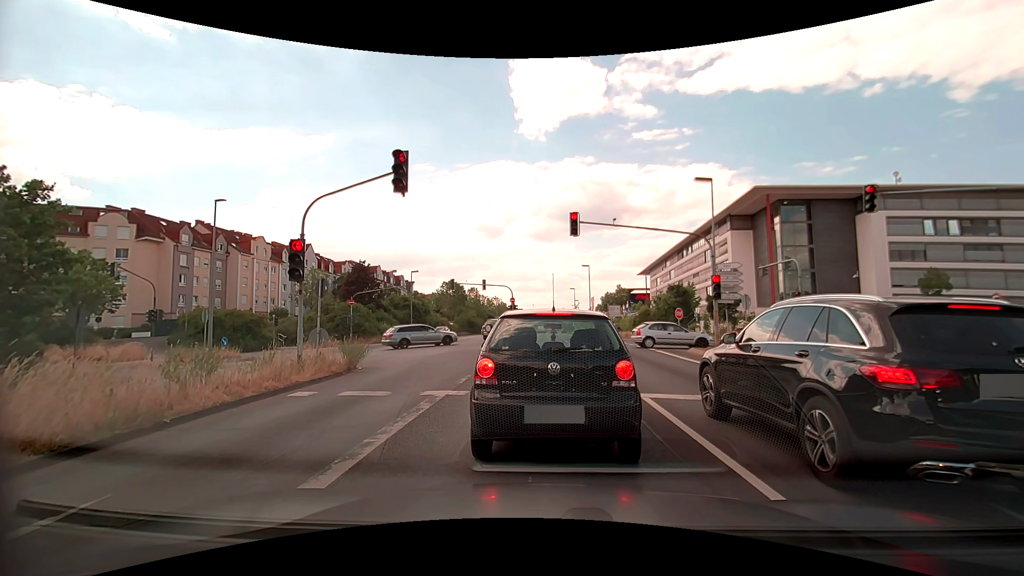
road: primary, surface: asphalt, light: Day
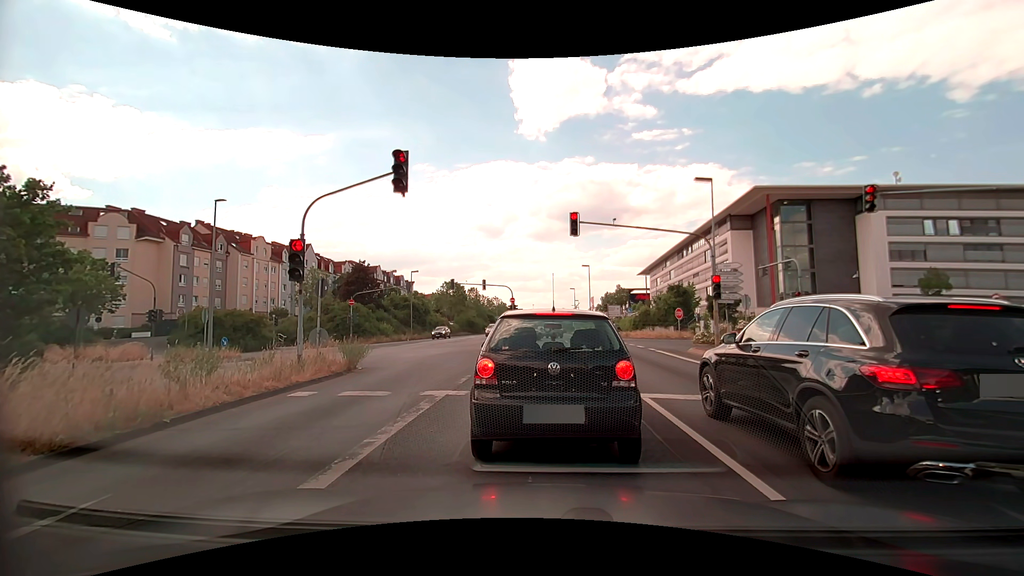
(0.0, 0.0) m; 0°
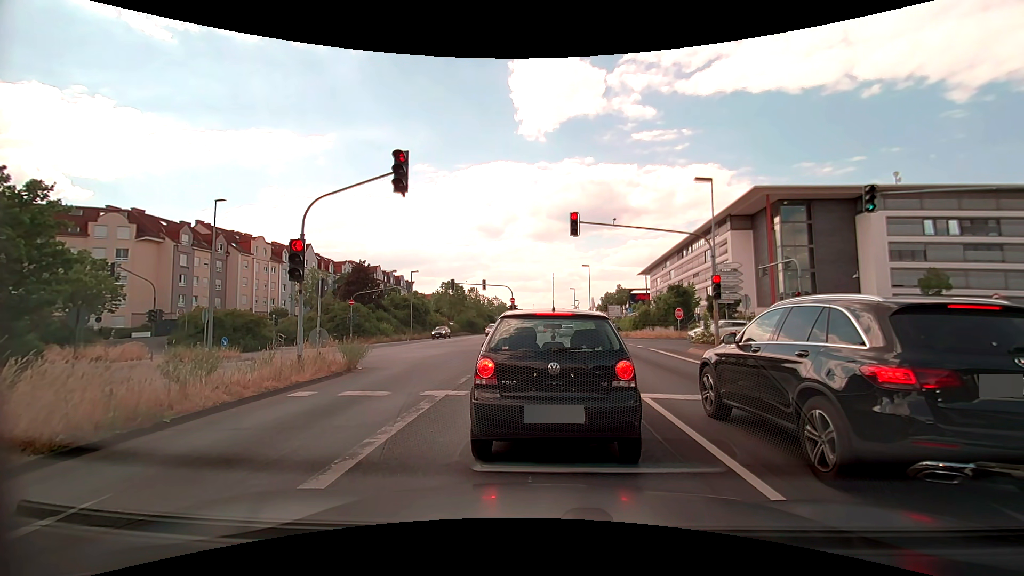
(0.0, 0.0) m; 0°
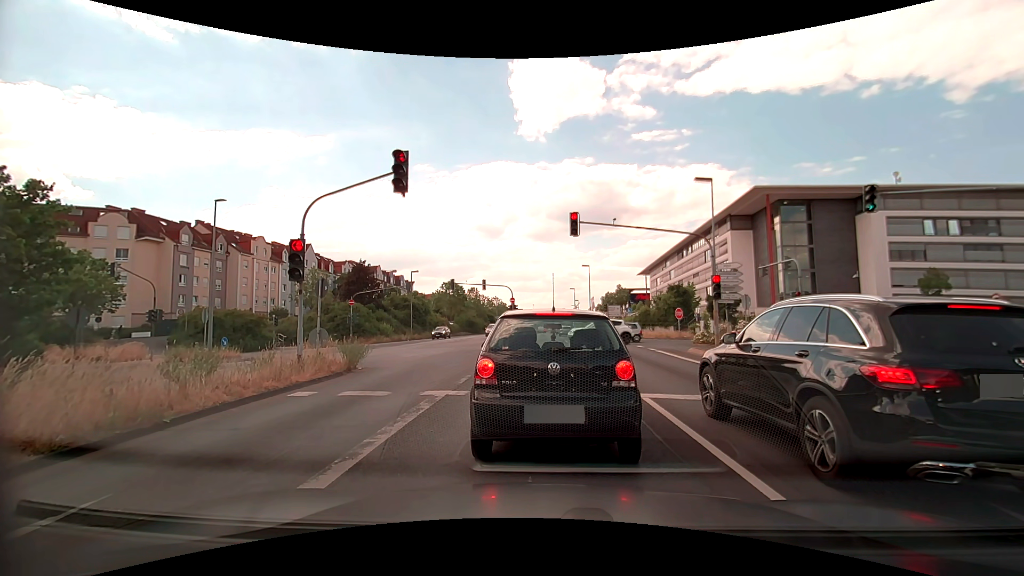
(0.0, 0.0) m; 0°
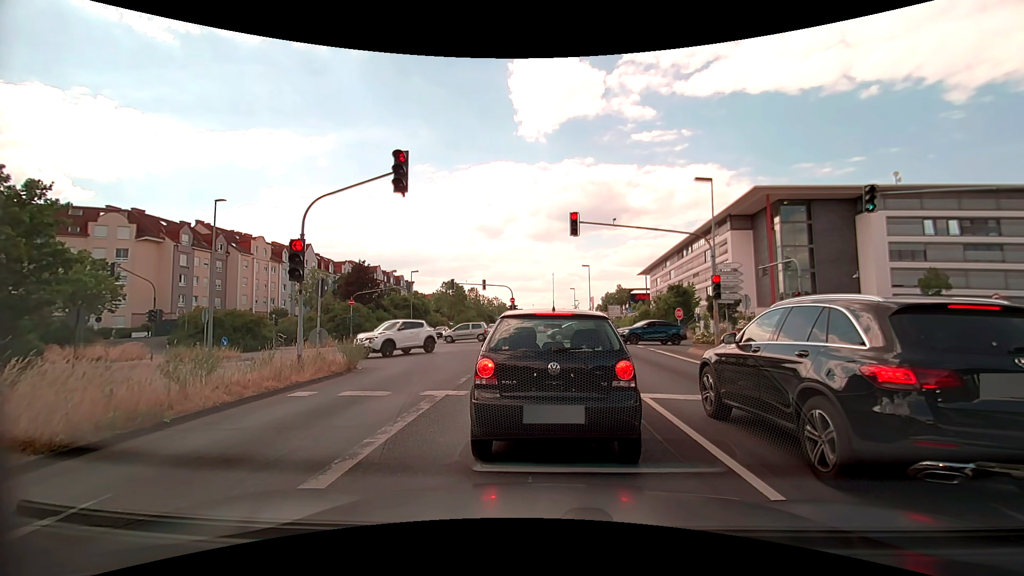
(0.0, 0.0) m; 0°
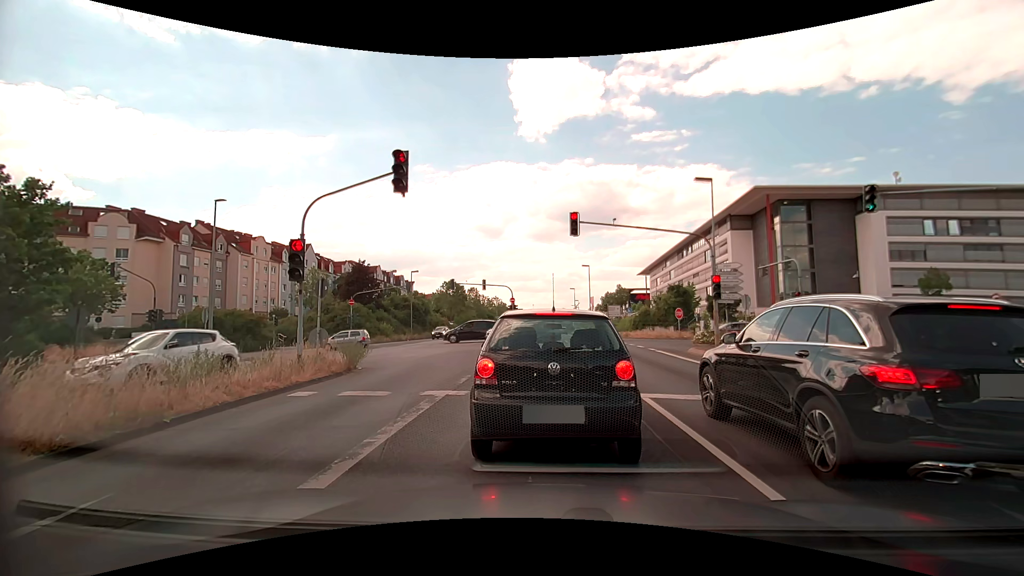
(0.0, 0.0) m; 0°
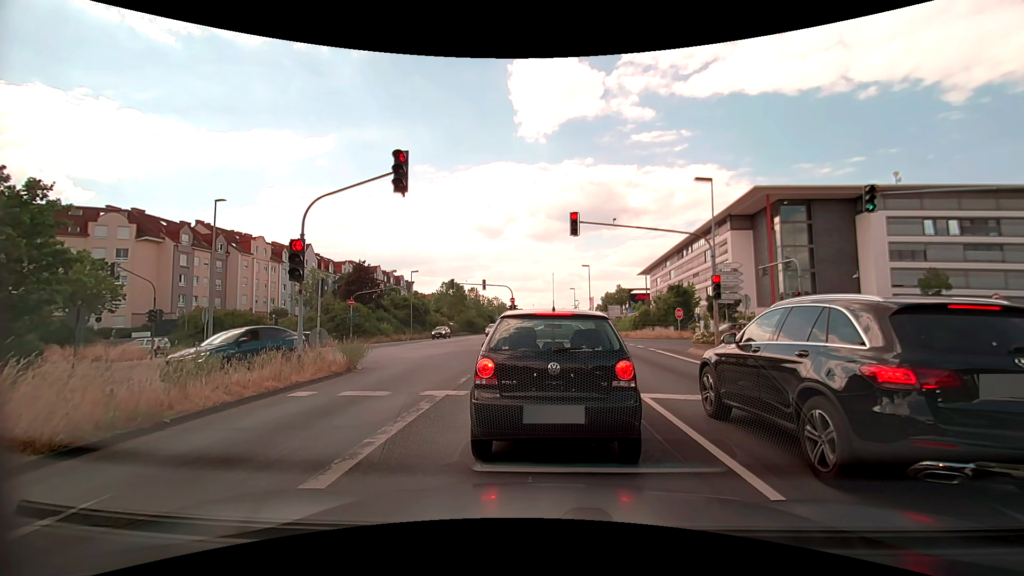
(0.0, 0.0) m; 0°
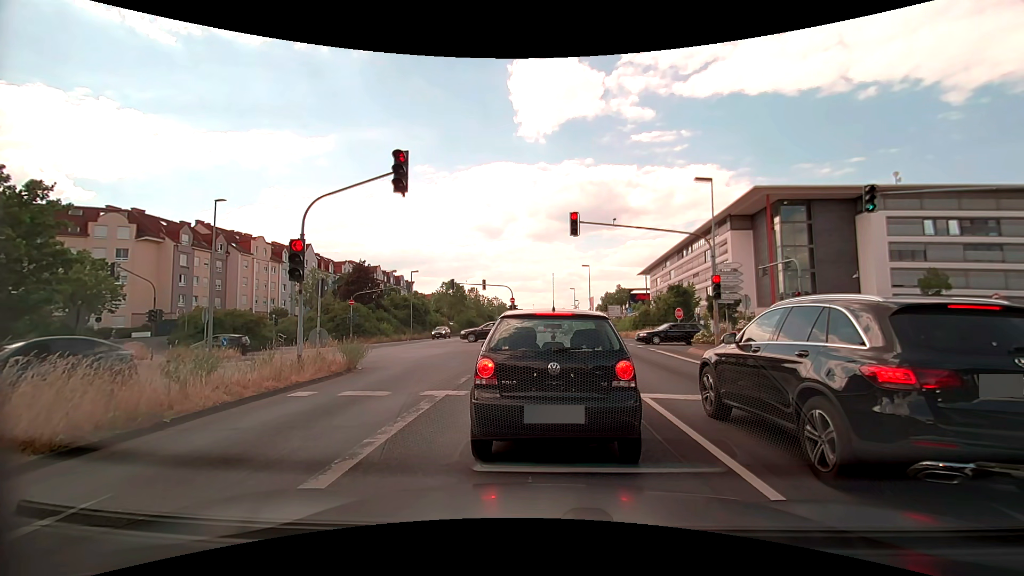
(0.0, 0.0) m; 0°
